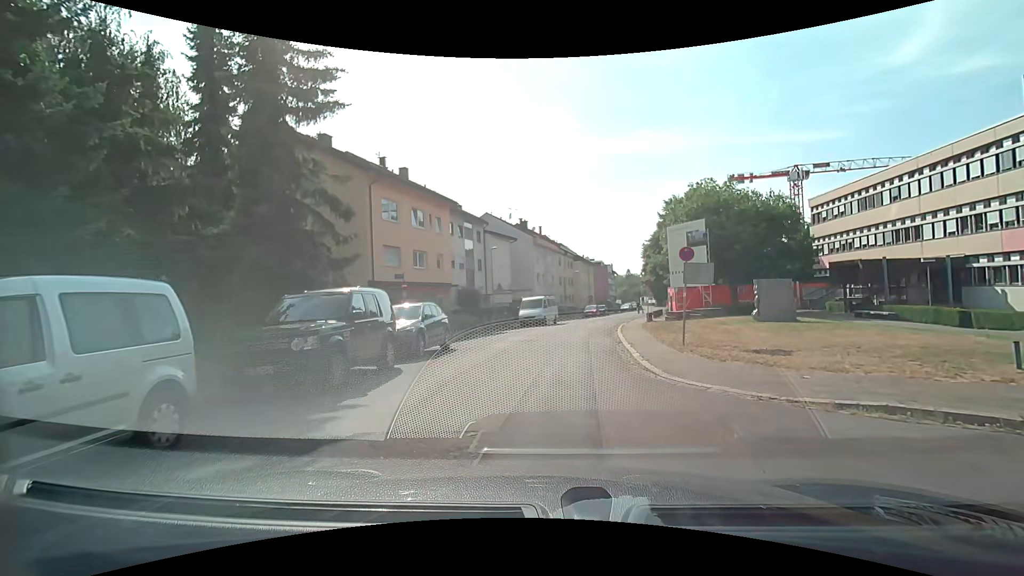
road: unclassified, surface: asphalt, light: Day
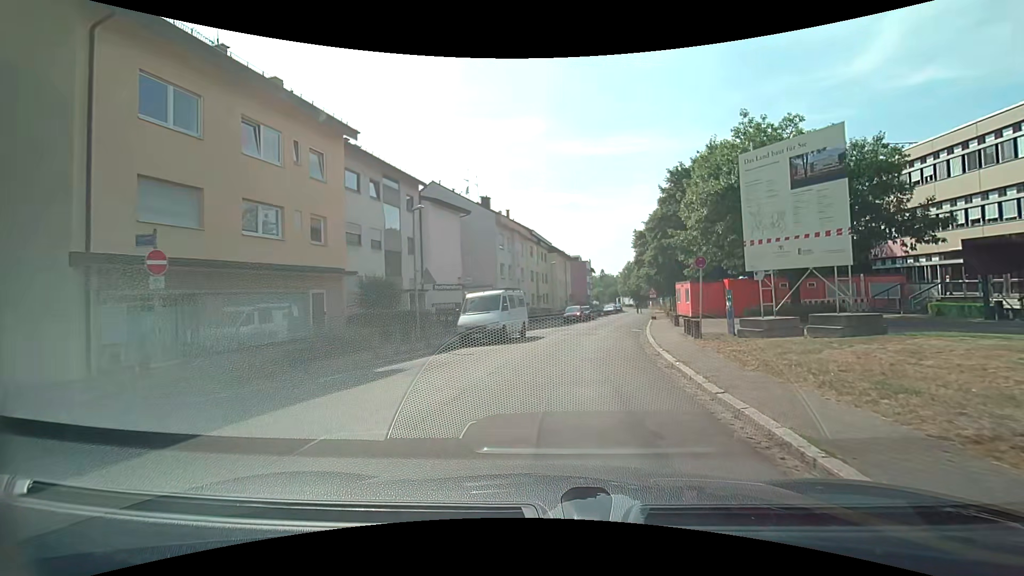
(+0.6, +16.5) m; +5°
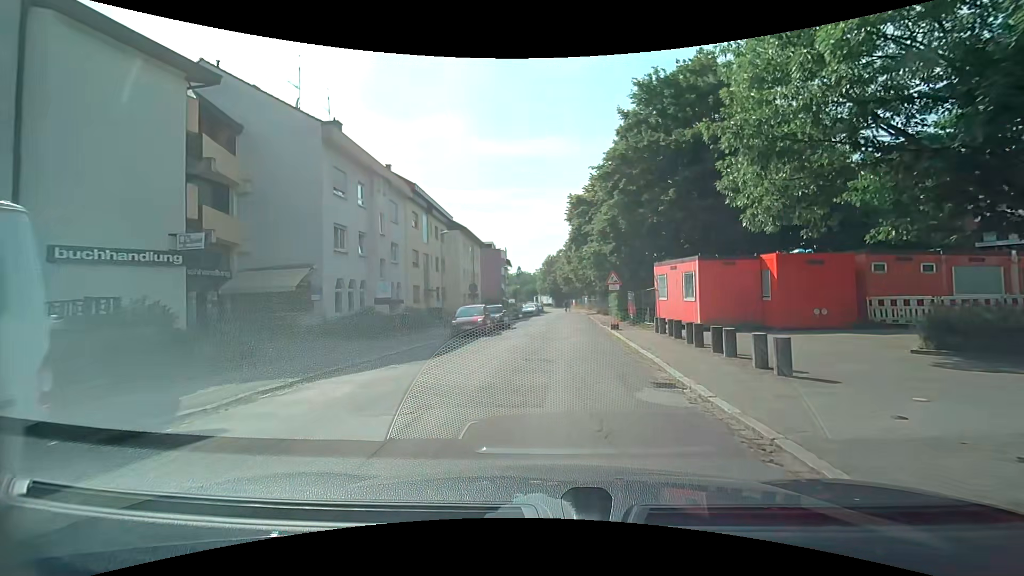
(+1.3, +21.3) m; +9°
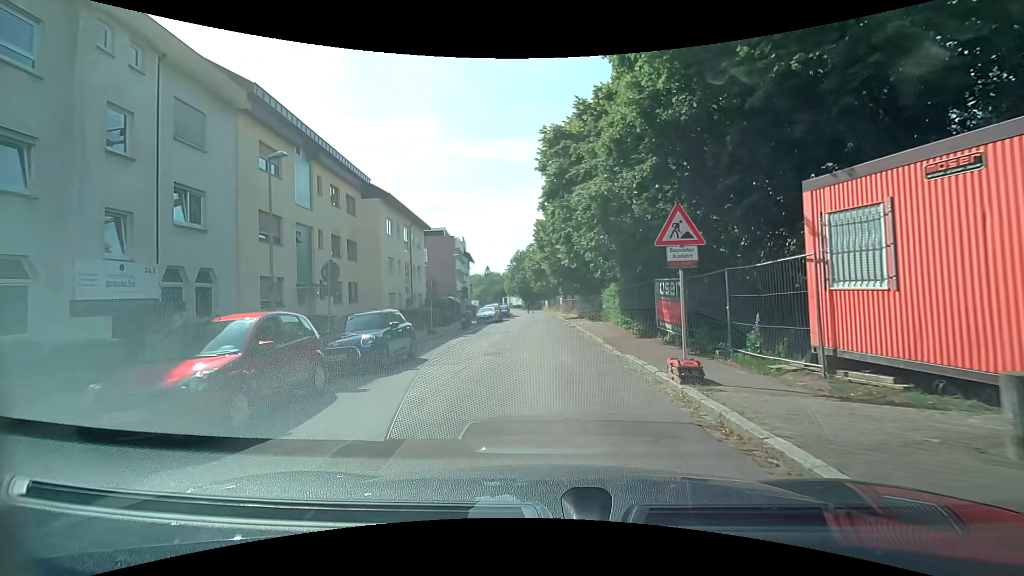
(+0.4, +16.8) m; +4°
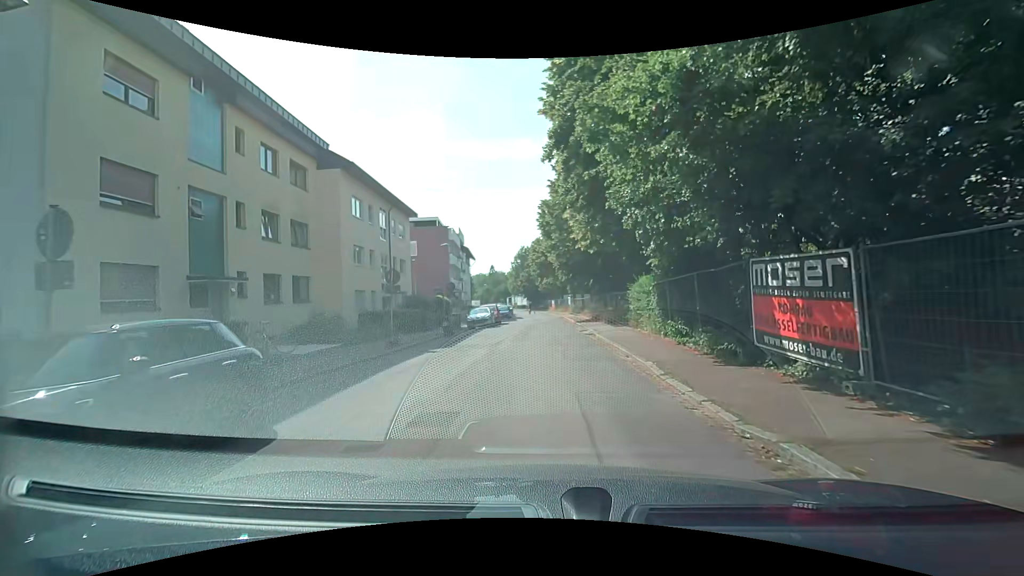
(-0.1, +7.9) m; -1°
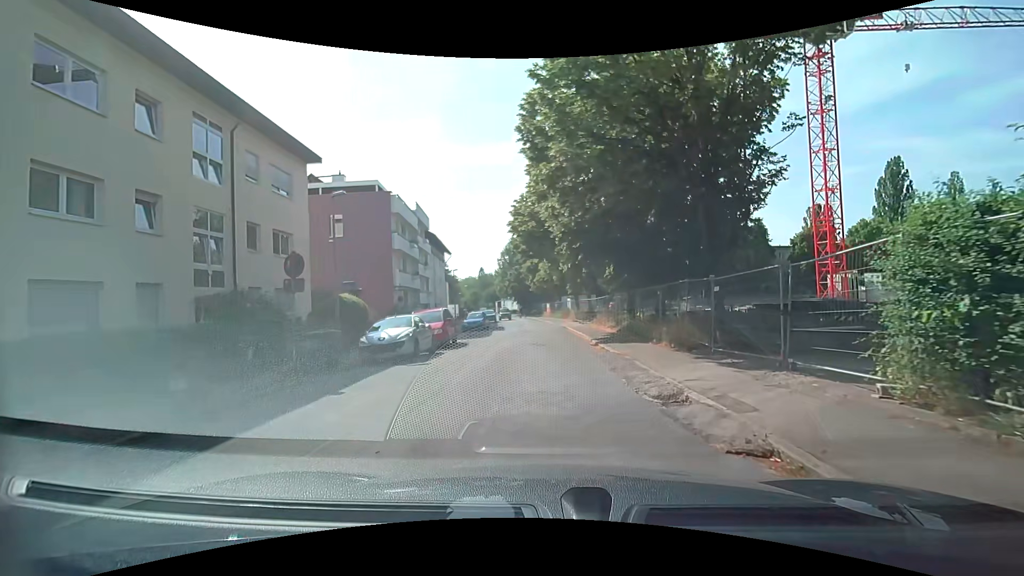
(0.0, +18.4) m; 0°
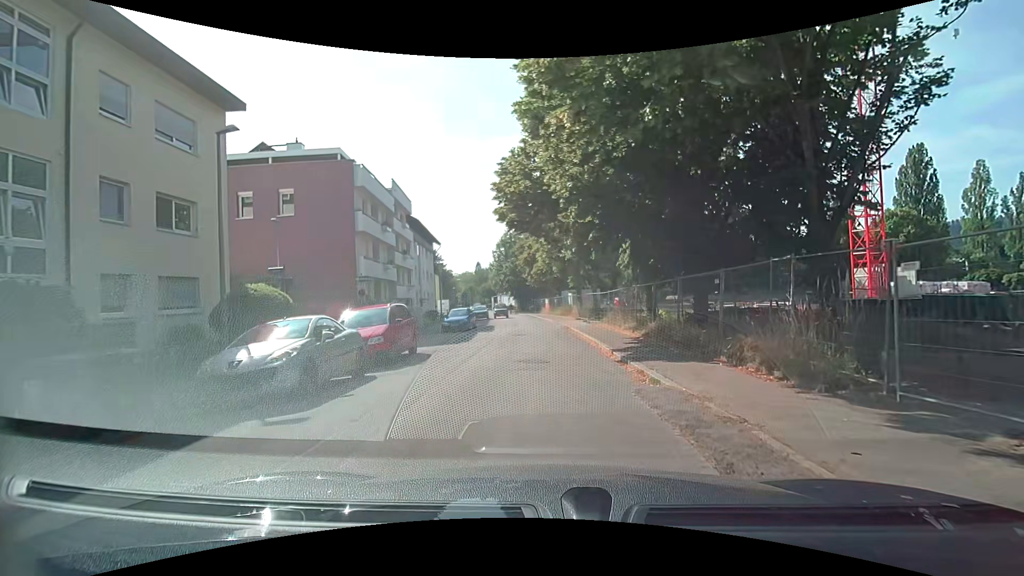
(0.0, +6.8) m; +1°
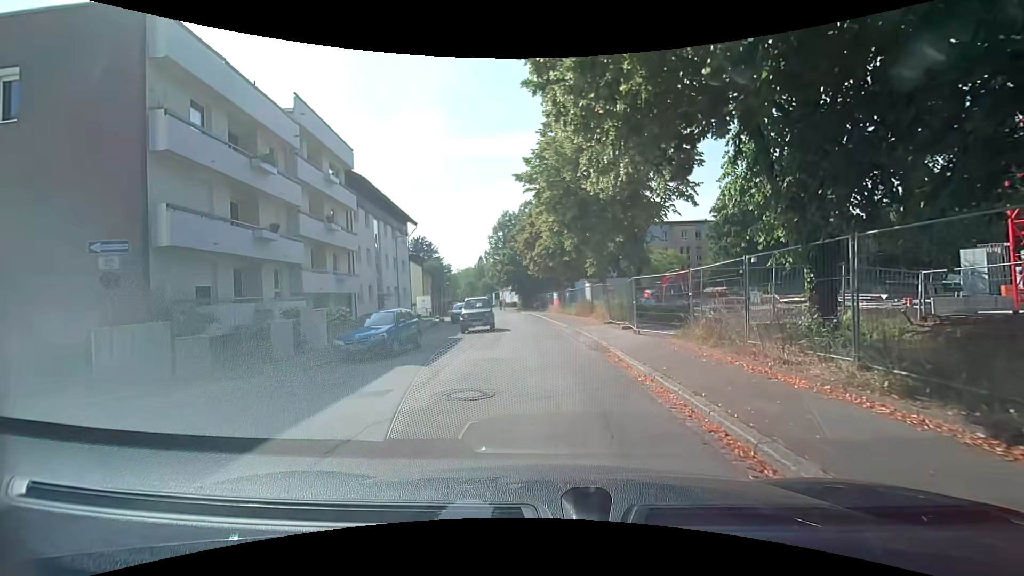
(-0.2, +15.9) m; -1°
(0, +10) (0, +20) (-1, +30) (-2, +40) (-2, +50) (-3, +60) (-5, +70) (-6, +80) (-8, +90) (-9, +99) m
